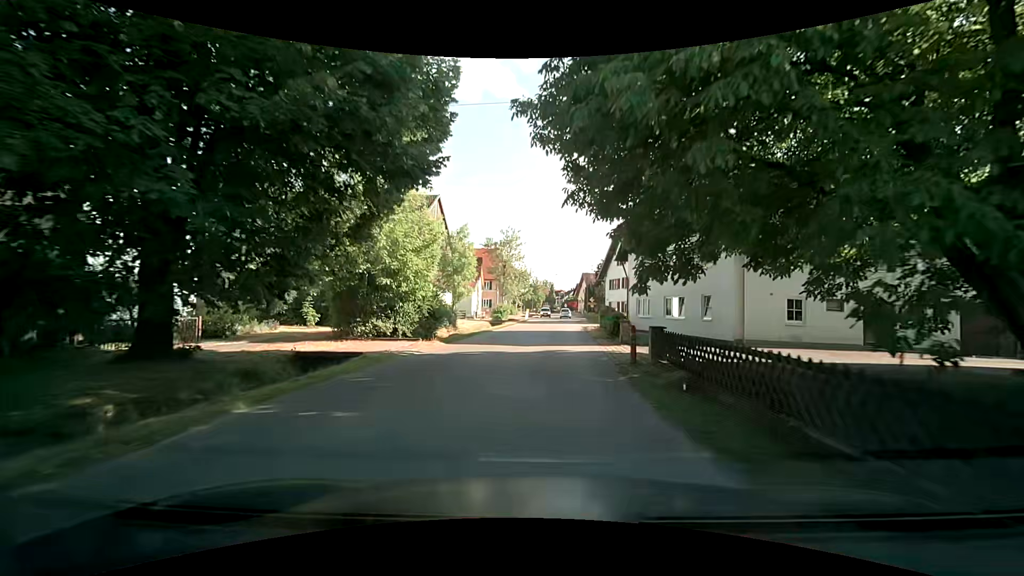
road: tertiary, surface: asphalt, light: Day
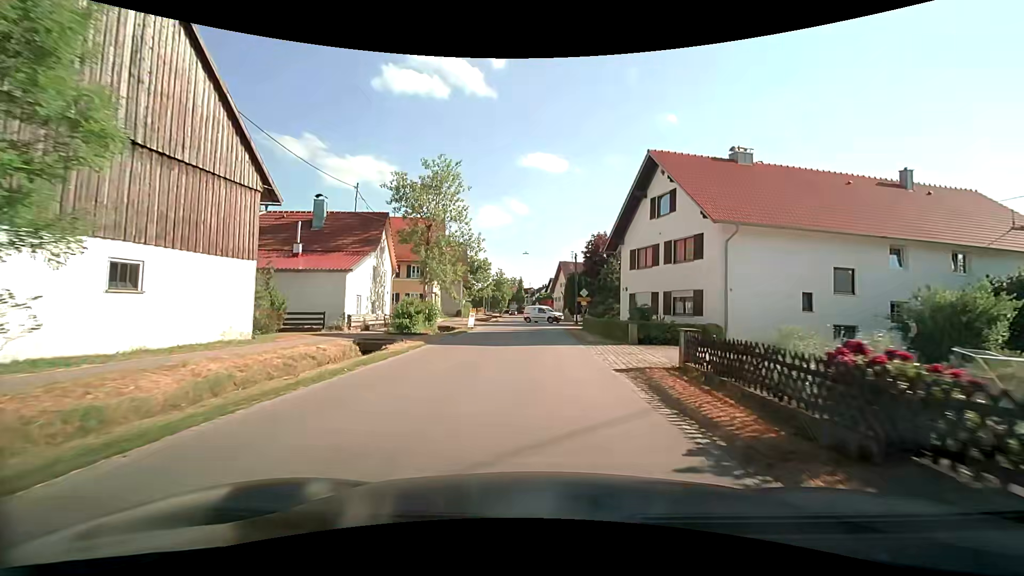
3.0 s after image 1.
(+1.1, +30.4) m; +3°
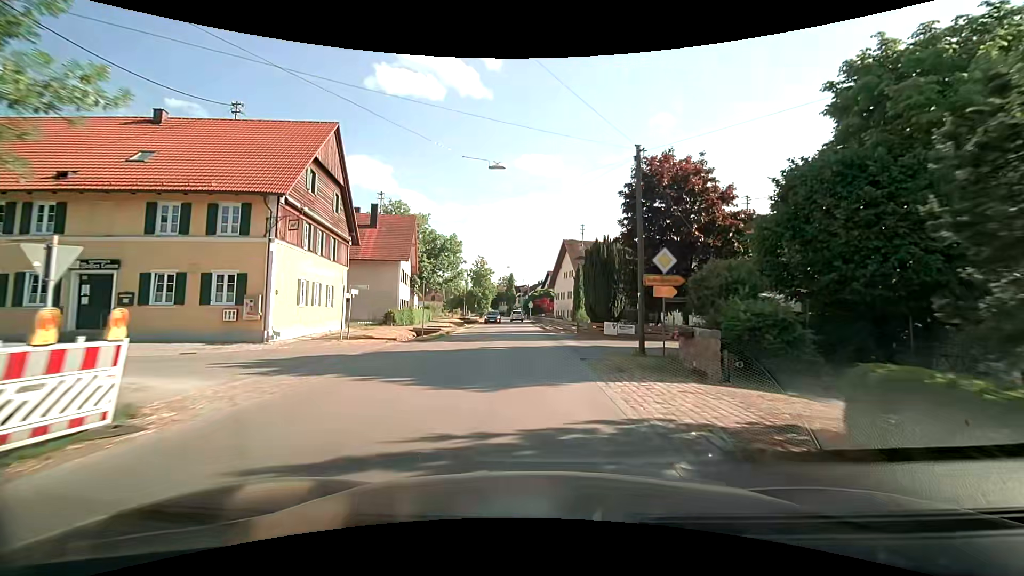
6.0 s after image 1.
(+0.5, +31.4) m; +1°
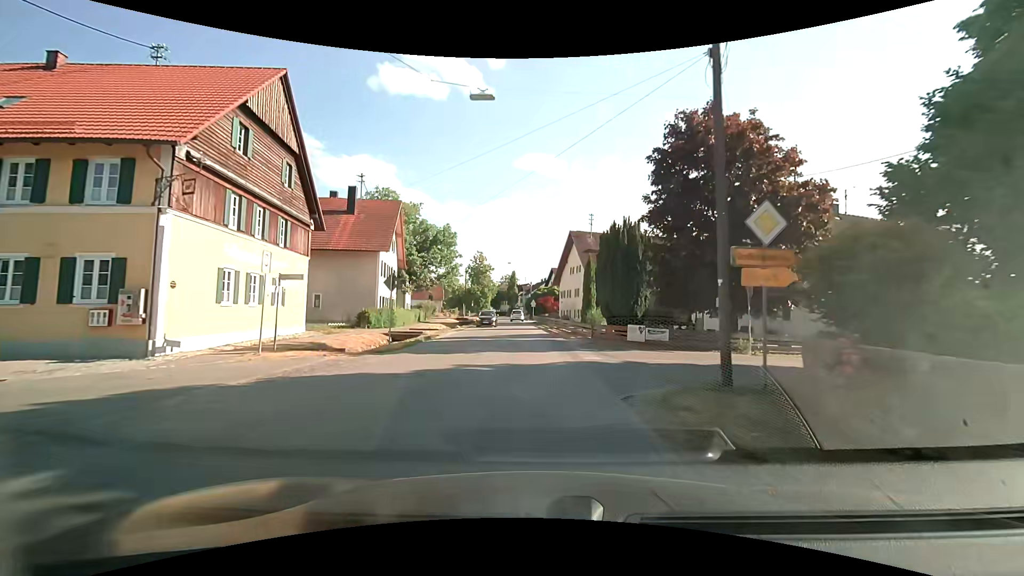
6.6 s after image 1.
(0.0, +6.6) m; 0°
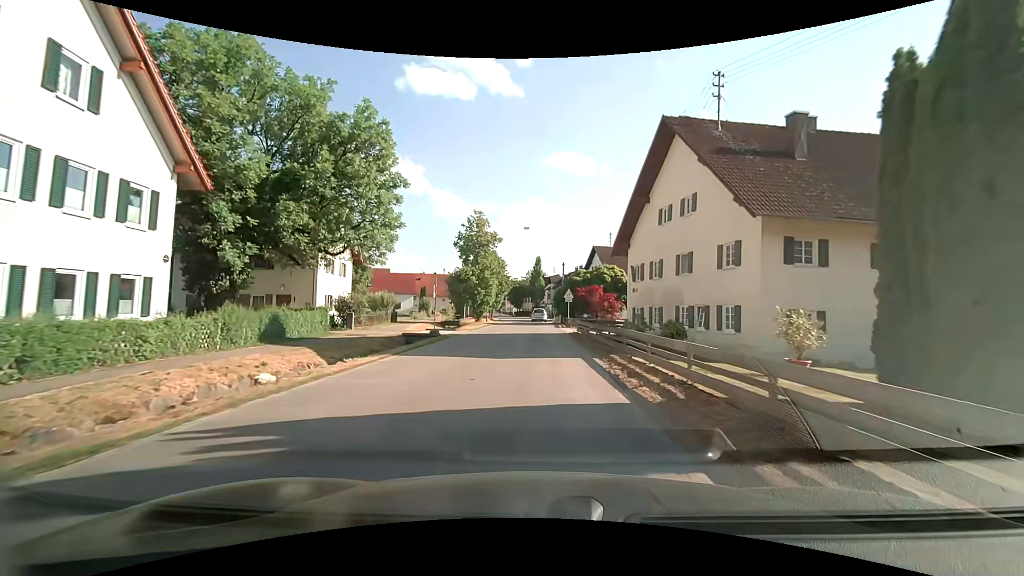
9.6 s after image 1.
(-0.6, +33.4) m; -3°
(0, +10) (0, +20) (0, +30) (0, +40) (0, +50) (0, +60) (0, +70) (-1, +80) (-1, +90) (-3, +100) m
